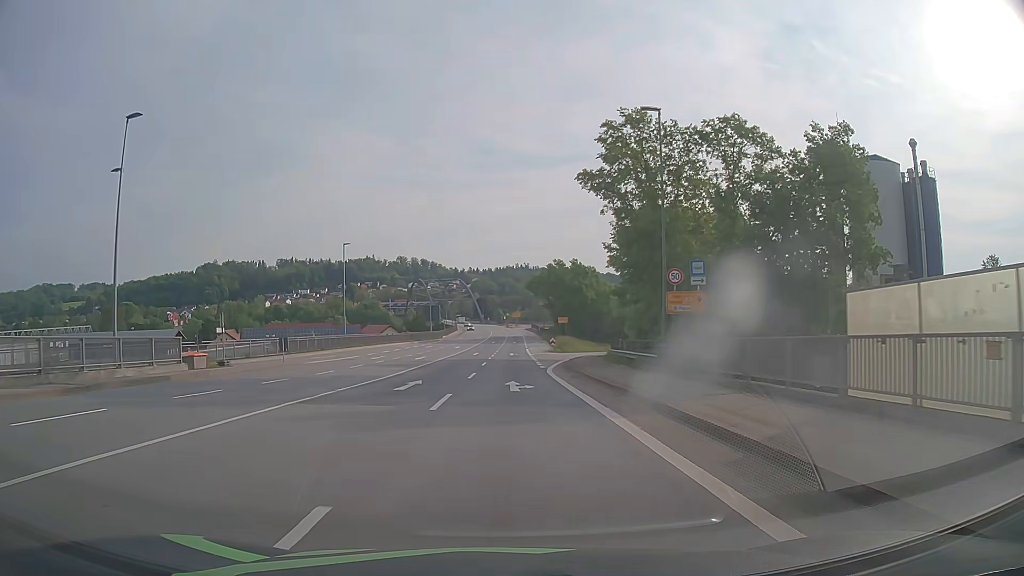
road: primary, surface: asphalt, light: Day
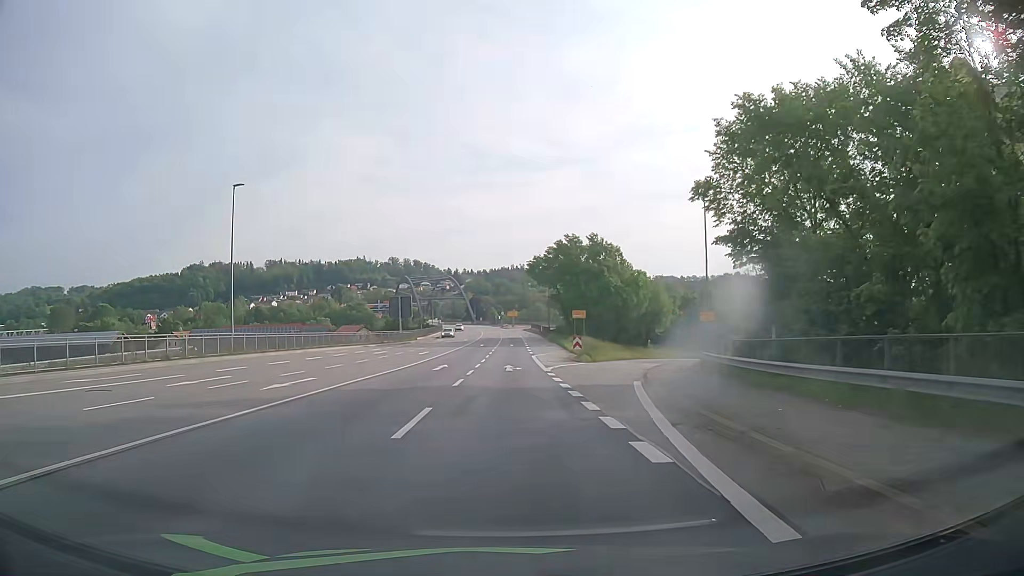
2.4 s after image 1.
(+0.3, +28.2) m; +1°
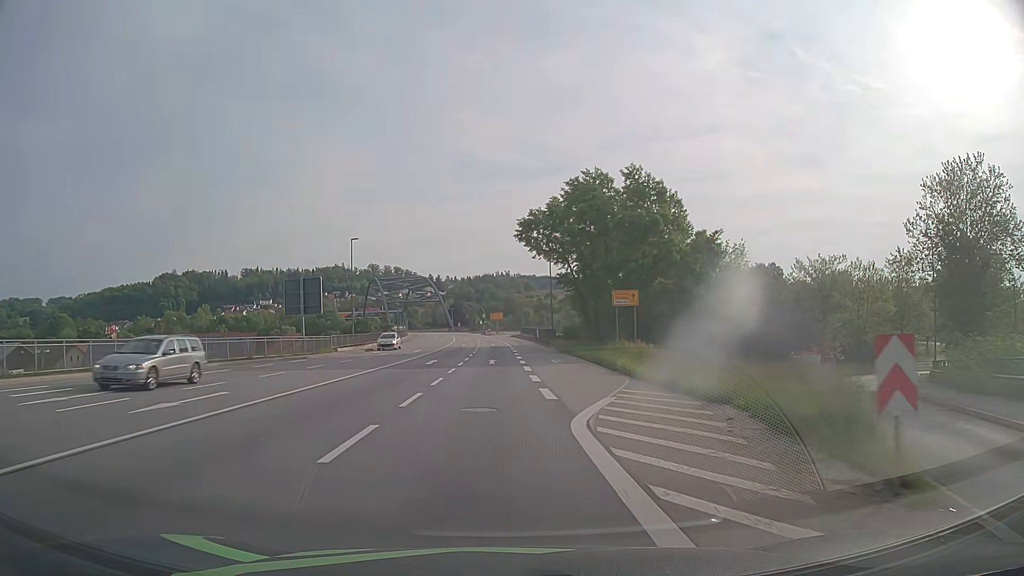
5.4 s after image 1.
(+0.6, +36.0) m; +1°
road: primary_link
(0, +10) (0, +20) (+1, +30) (+1, +40) (+1, +50) (+2, +60) (+2, +70) (+1, +80) (+1, +90) (+1, +100) m
